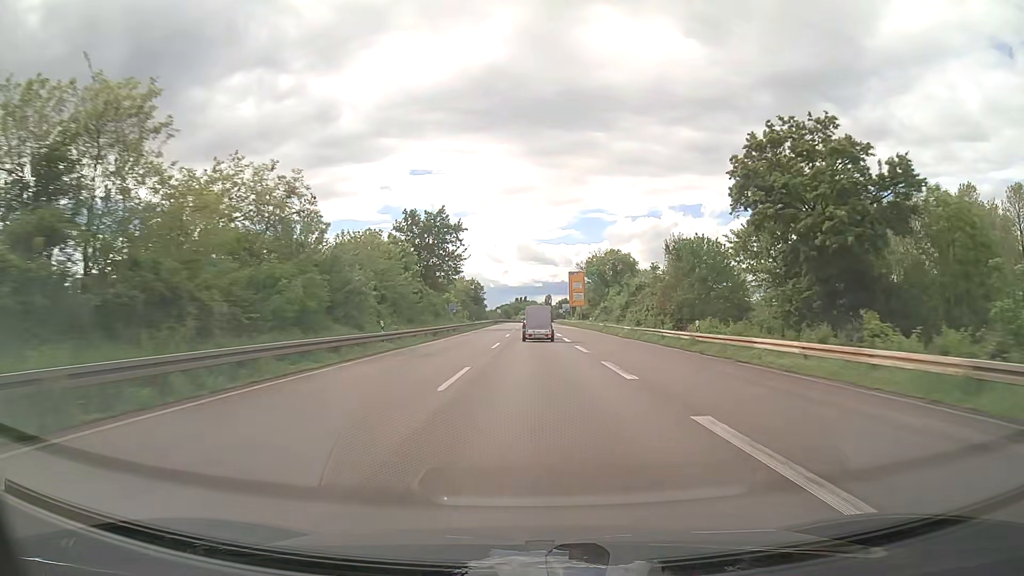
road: trunk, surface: asphalt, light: Day
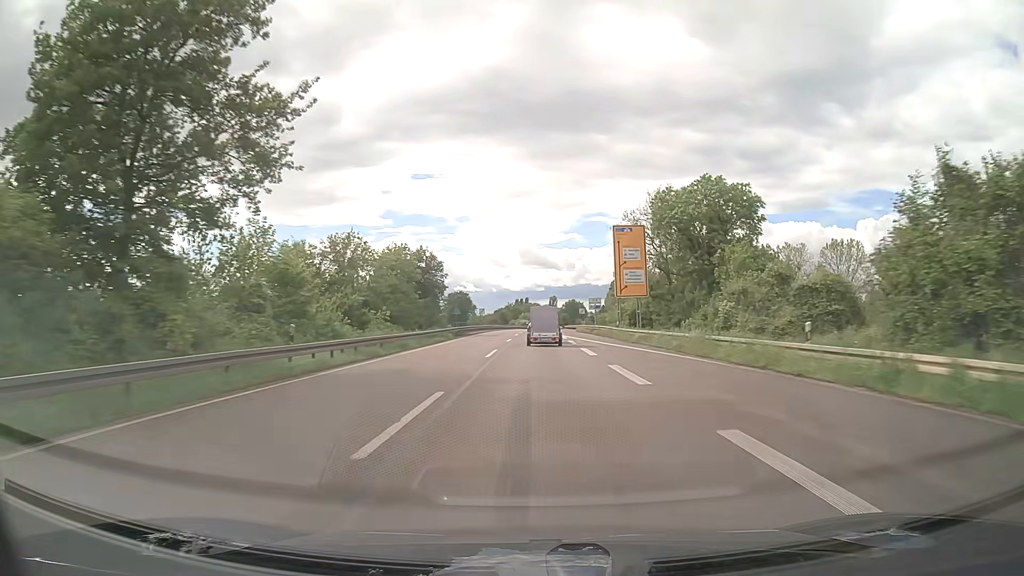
(-0.1, +61.1) m; 0°
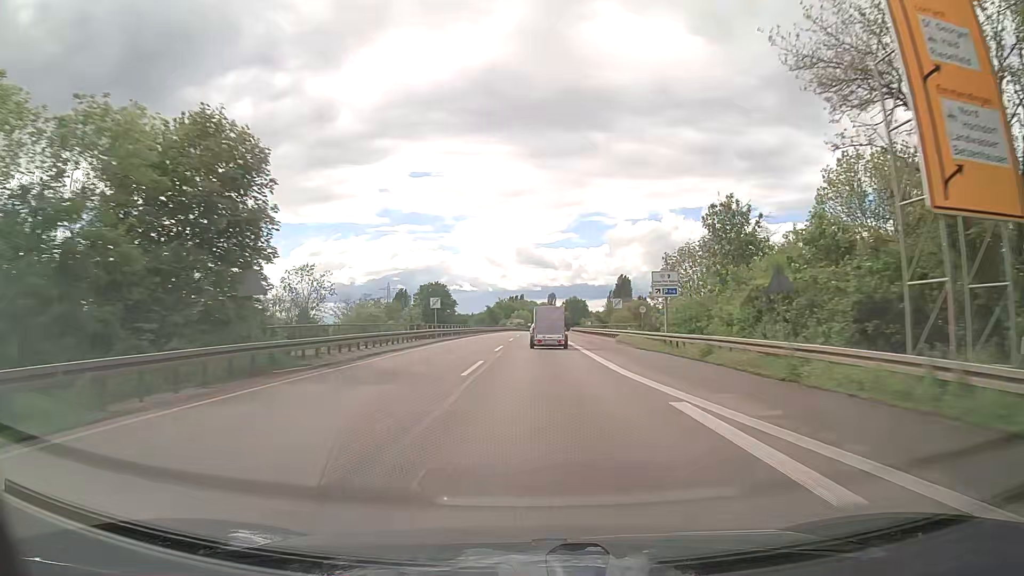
(+0.1, +45.2) m; 0°
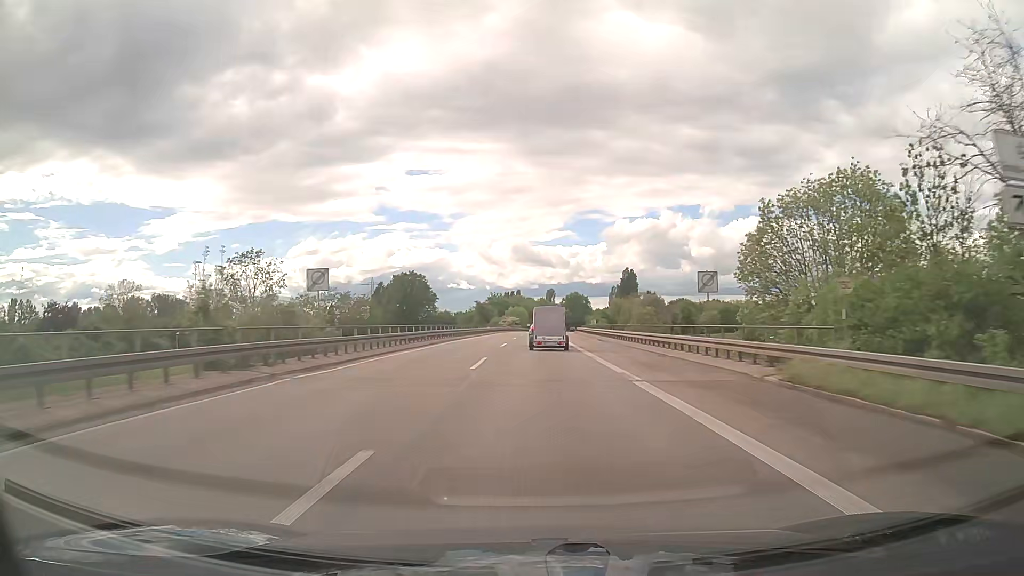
(+0.1, +29.7) m; 0°
(0, +10) (0, +20) (0, +30) (0, +40) (0, +50) (0, +60) (0, +70) (+1, +80) (+1, +90) (+1, +100) m
